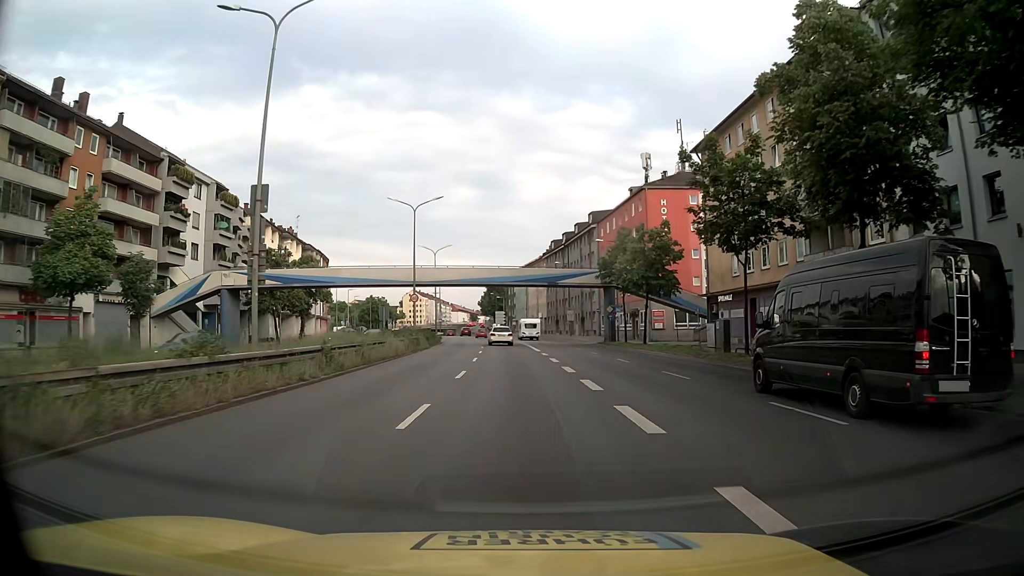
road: trunk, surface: asphalt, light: Day
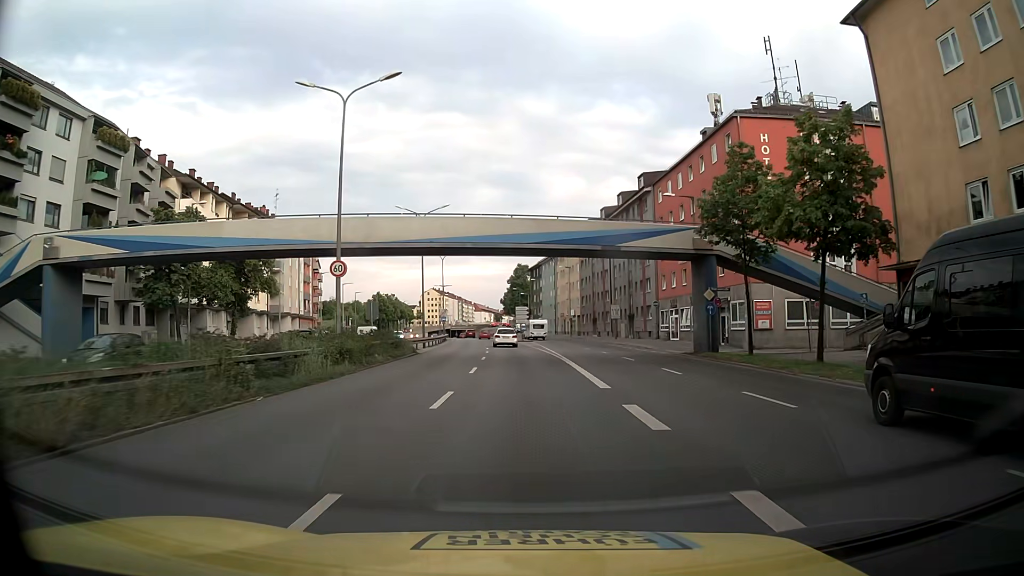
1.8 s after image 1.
(-0.4, +24.6) m; -2°
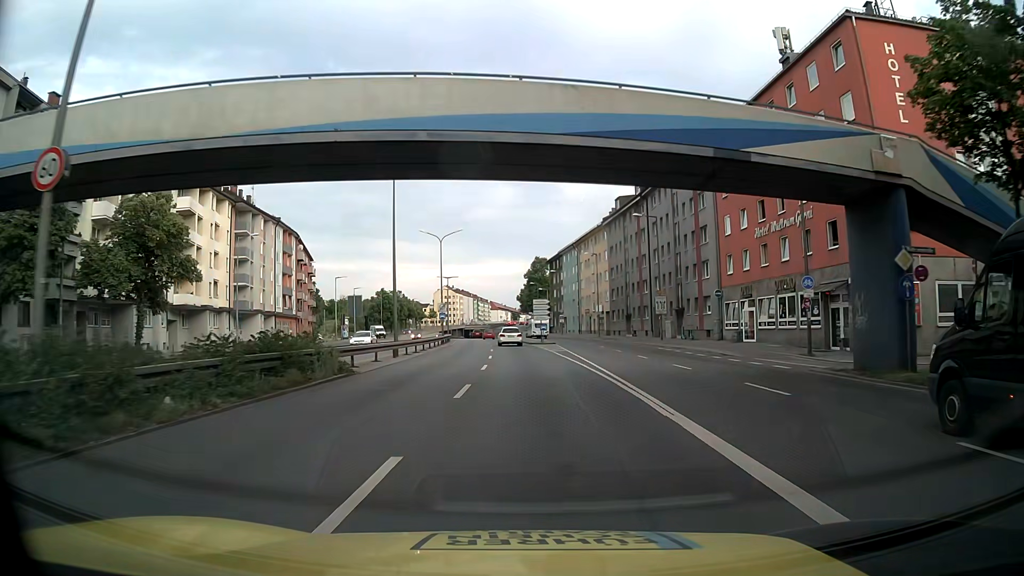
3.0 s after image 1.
(-0.1, +16.4) m; -1°
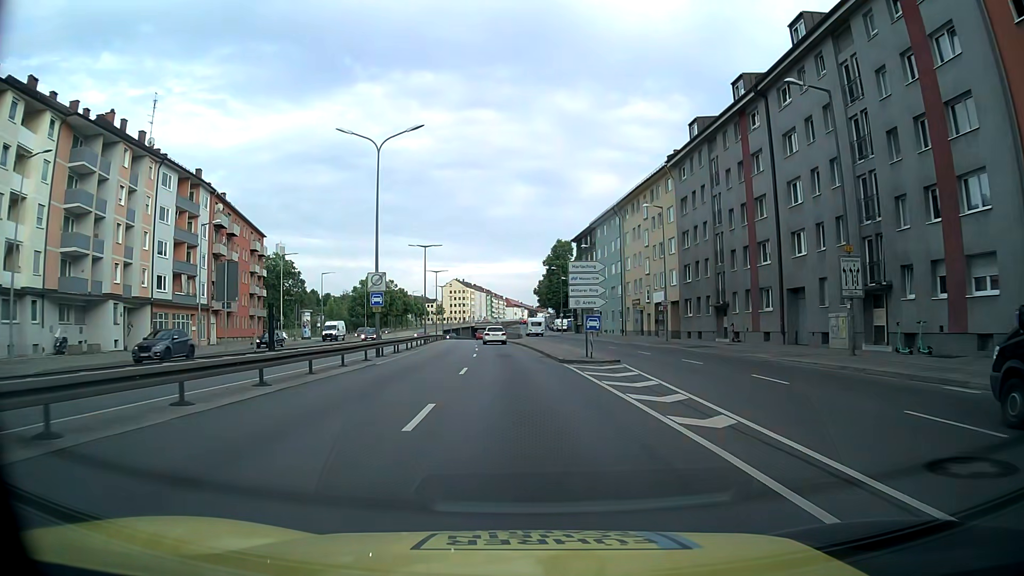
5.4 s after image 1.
(-0.5, +32.9) m; -2°
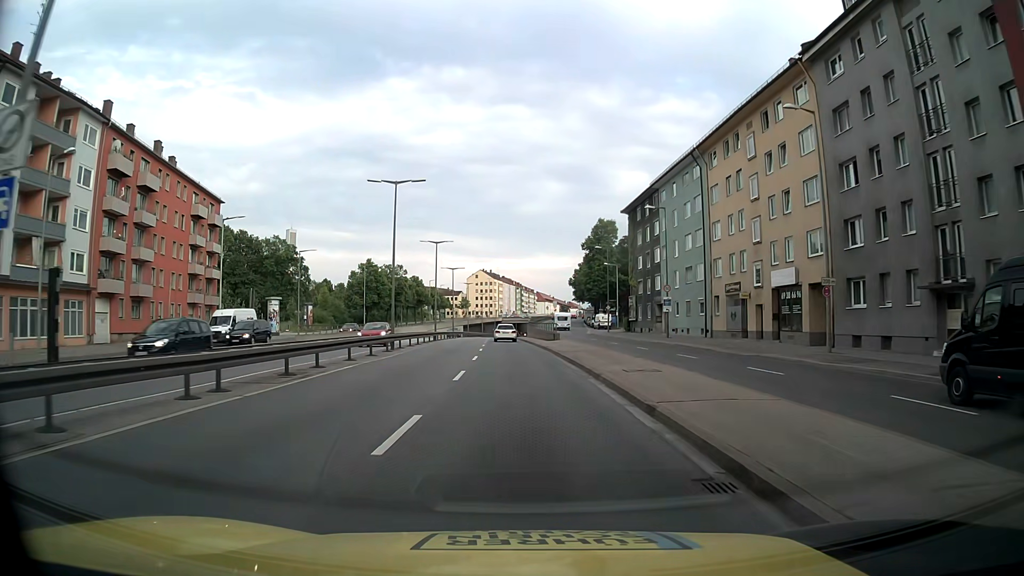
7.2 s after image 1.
(-0.6, +24.7) m; -3°
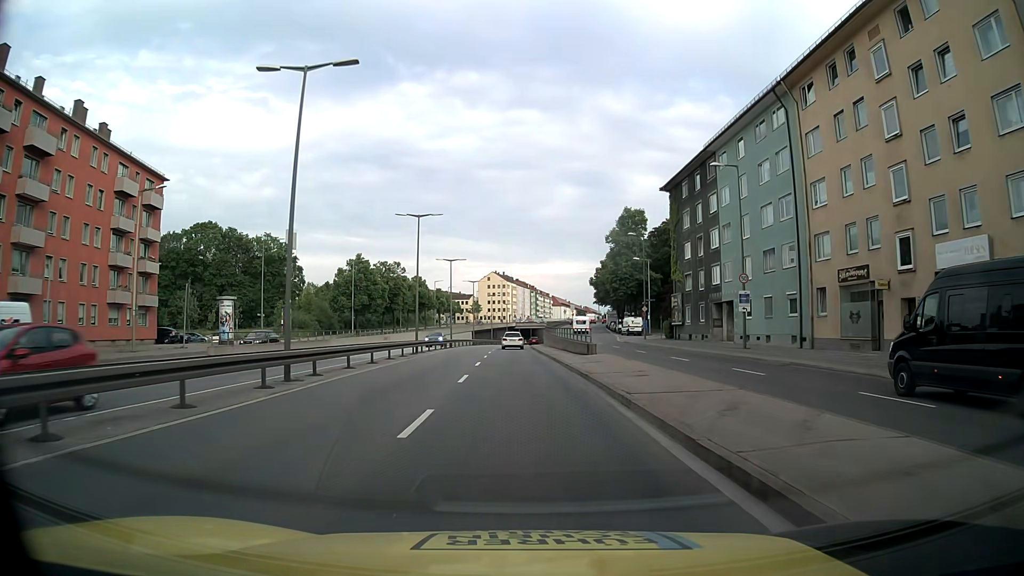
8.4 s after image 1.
(-0.1, +16.4) m; -1°
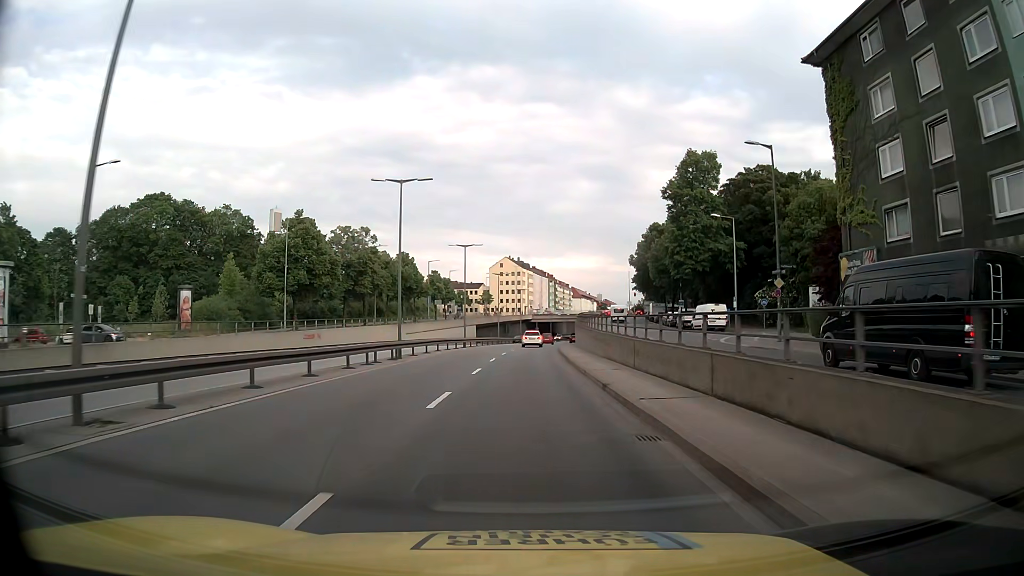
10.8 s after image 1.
(-0.5, +33.1) m; -2°
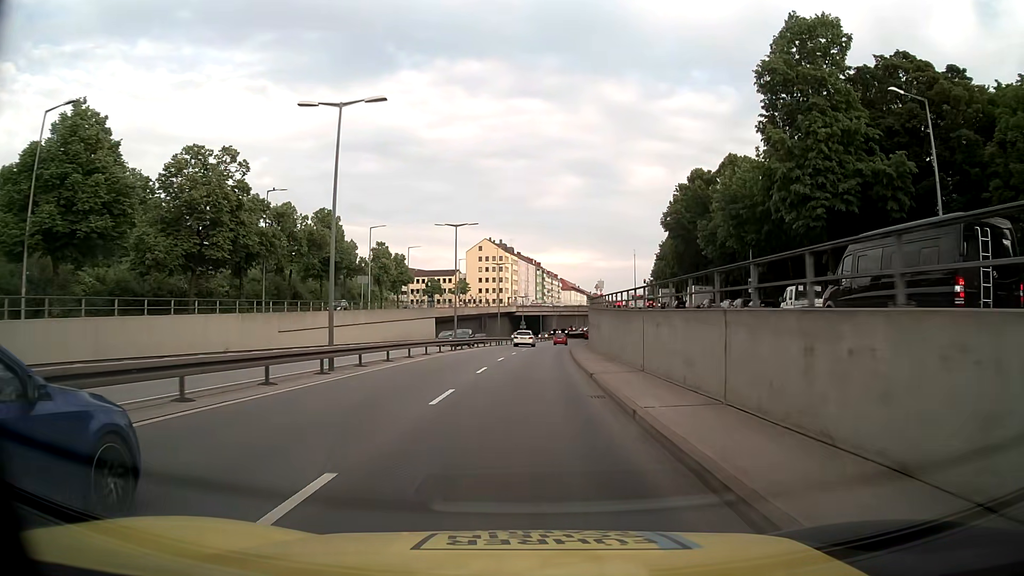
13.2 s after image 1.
(+0.4, +35.3) m; +1°
(0, +10) (0, +20) (+1, +30) (+1, +40) (+2, +50) (+2, +60) (+3, +70) (+4, +80) (+5, +90) (+7, +100) m
